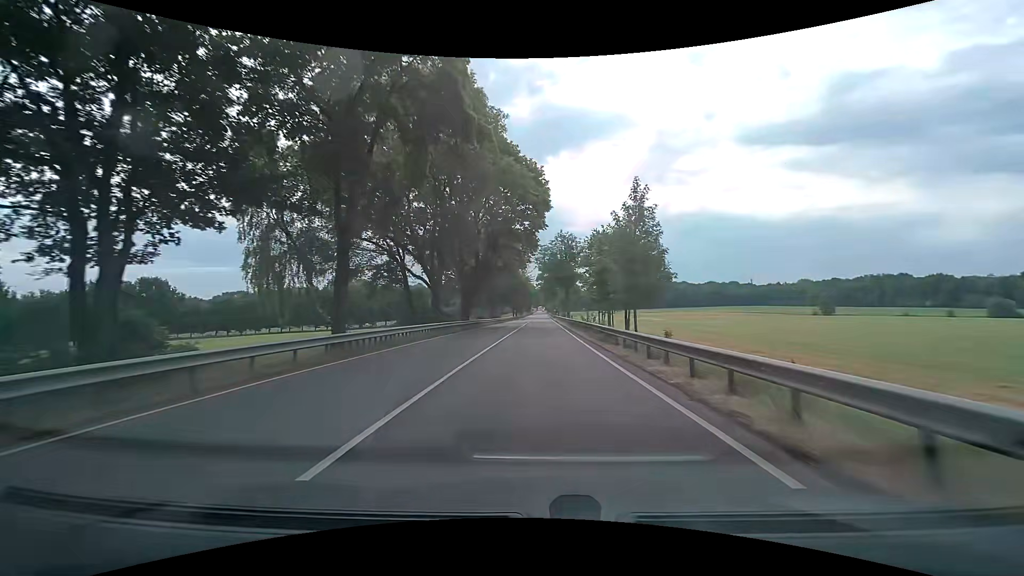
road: secondary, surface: asphalt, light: Day
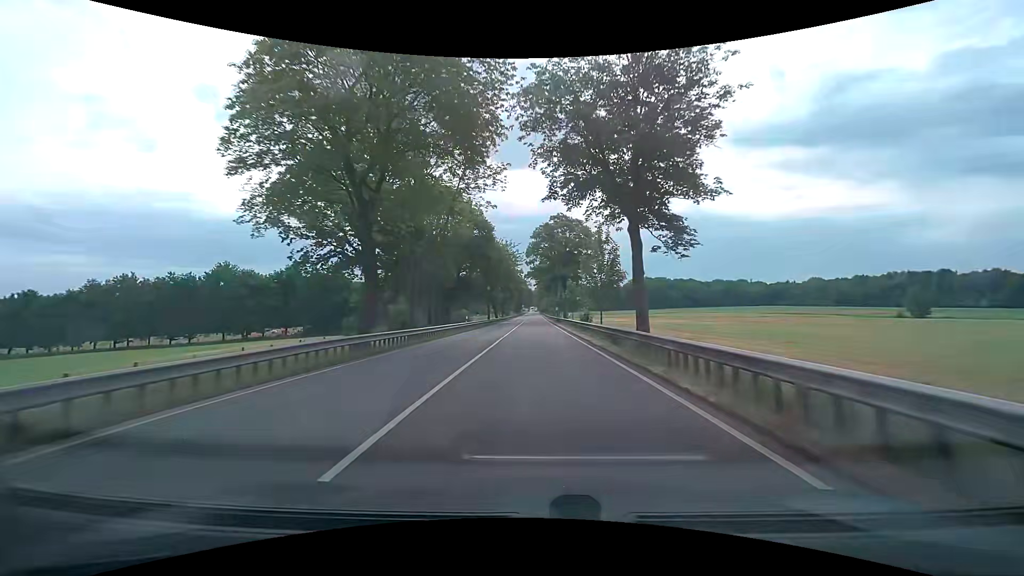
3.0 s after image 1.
(+0.7, +53.5) m; +1°
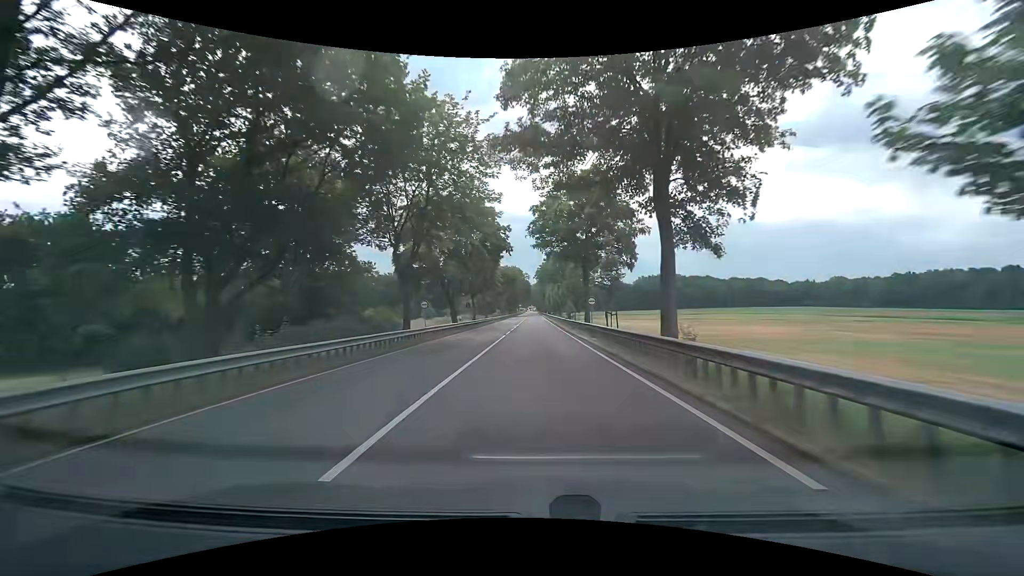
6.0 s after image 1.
(-0.2, +51.9) m; 0°
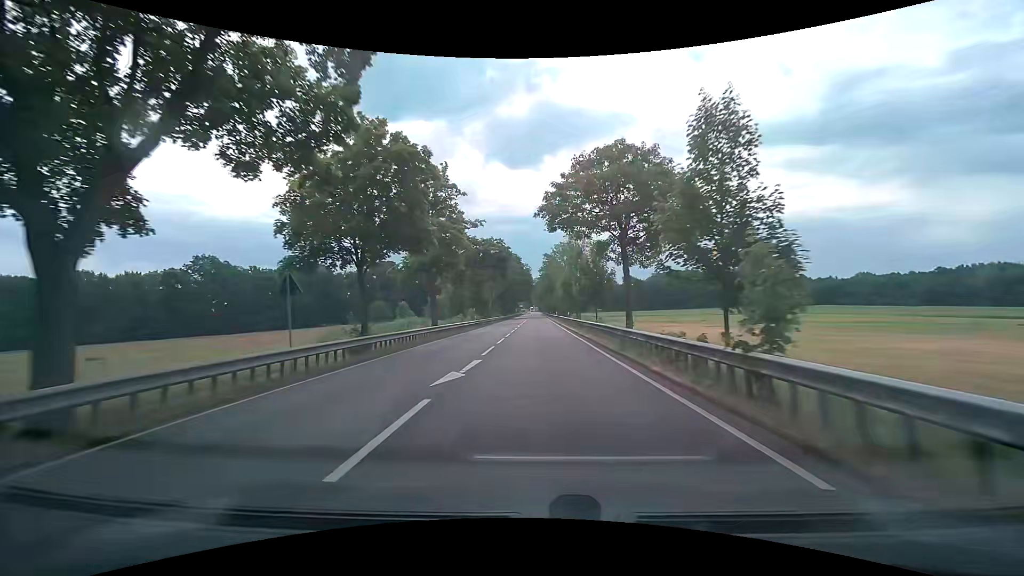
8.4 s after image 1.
(+0.1, +40.5) m; 0°
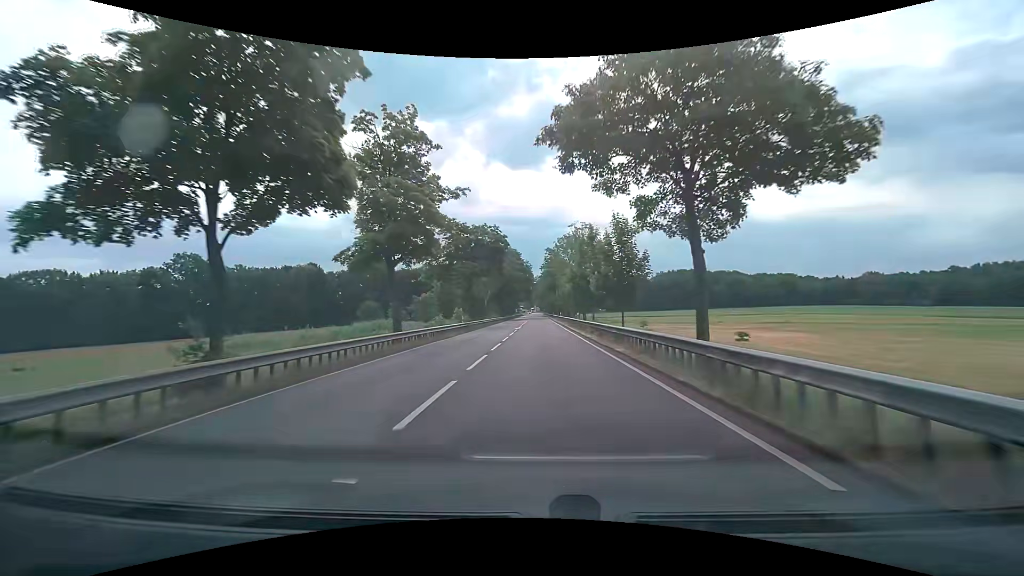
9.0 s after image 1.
(0.0, +10.0) m; 0°
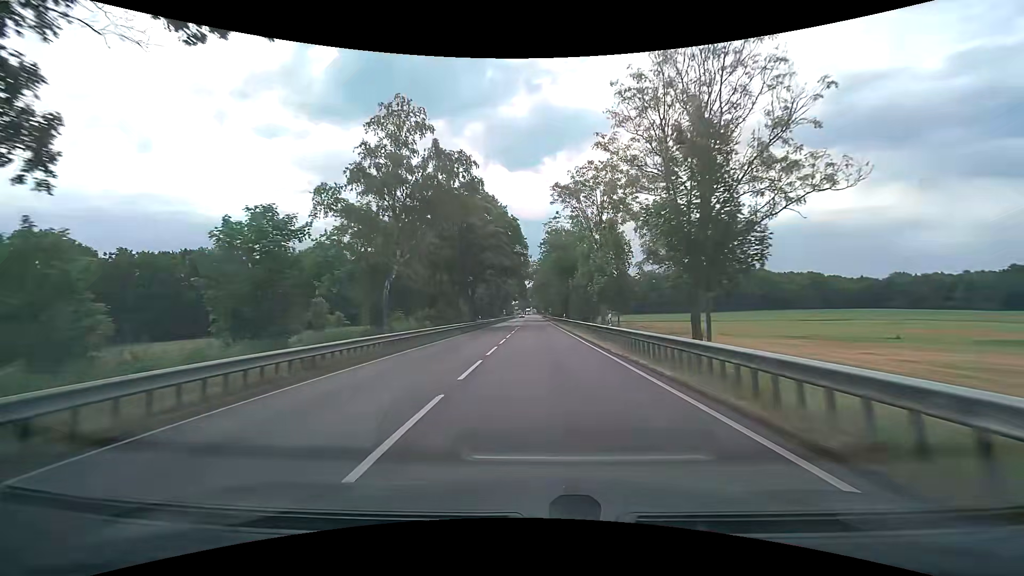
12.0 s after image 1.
(+0.3, +50.0) m; 0°
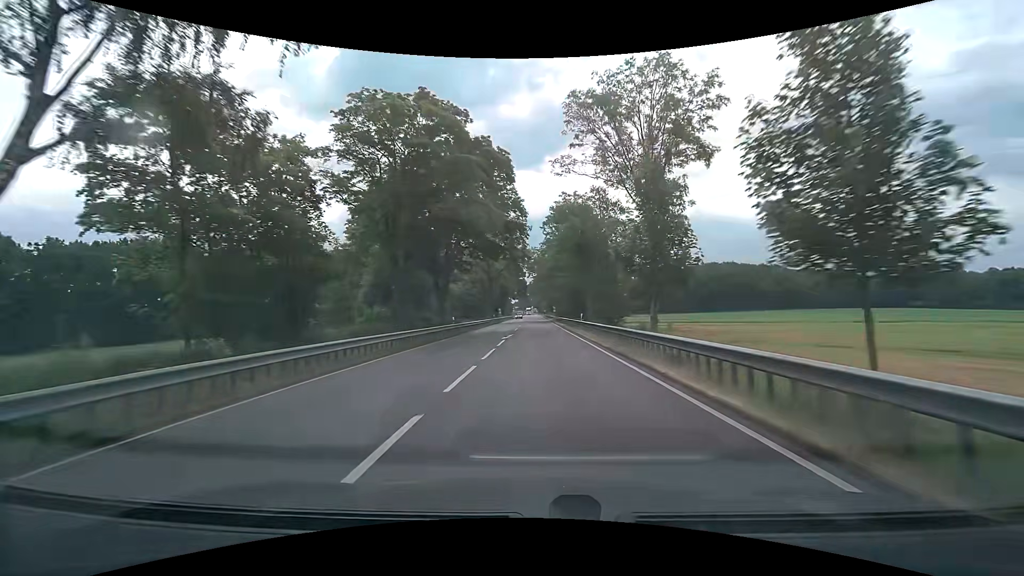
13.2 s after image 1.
(0.0, +19.9) m; 0°
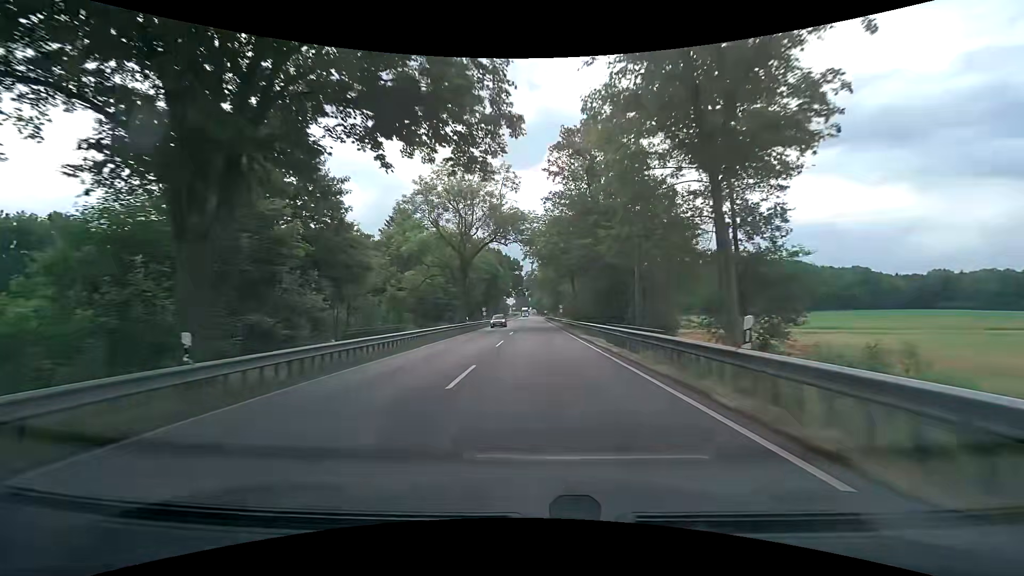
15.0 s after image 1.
(-0.1, +29.7) m; 0°
(0, +10) (0, +20) (0, +30) (0, +40) (0, +50) (0, +60) (0, +70) (-1, +80) (-1, +90) (-1, +100) m
